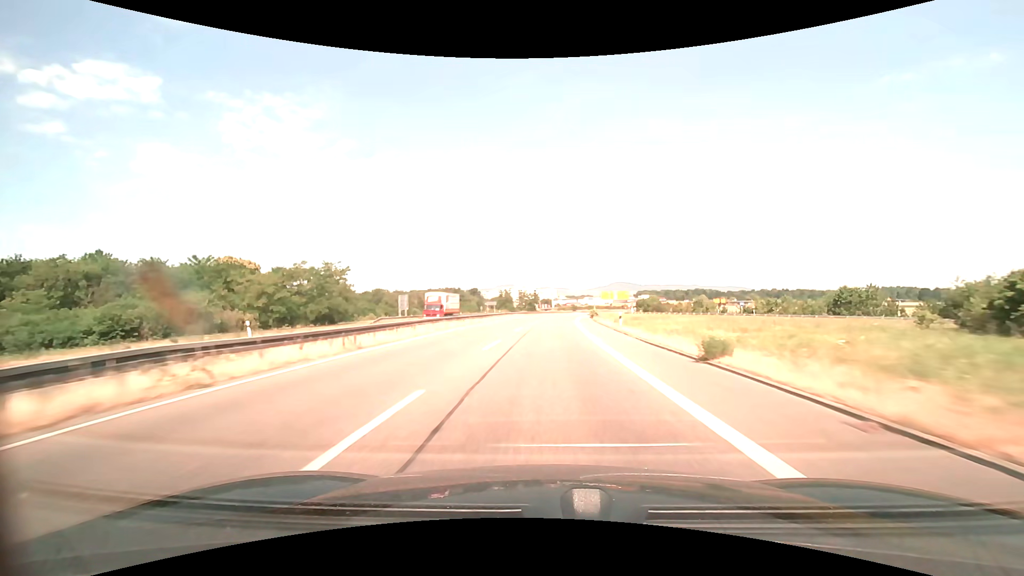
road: trunk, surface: asphalt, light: Day
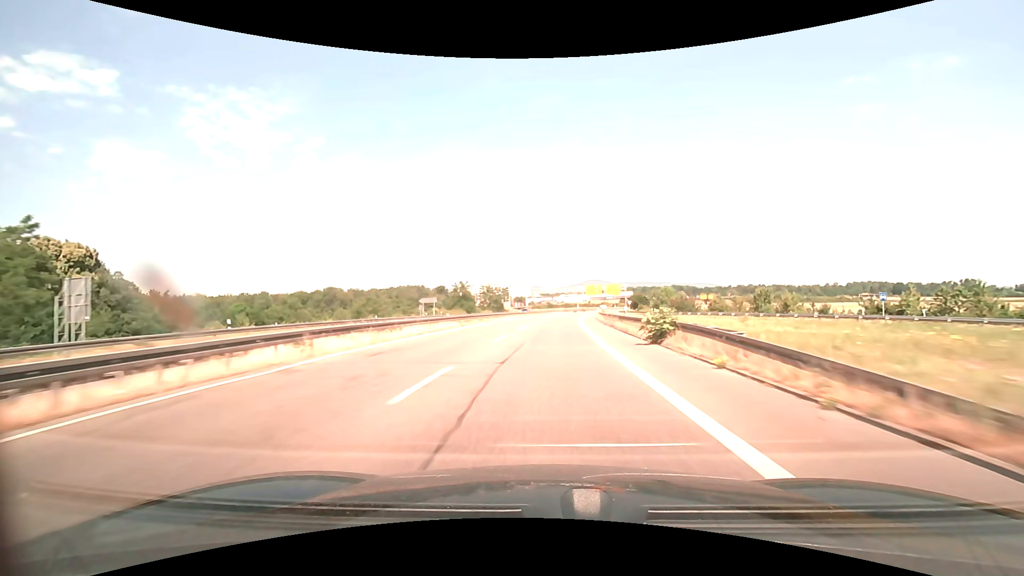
(+1.1, +45.0) m; +3°
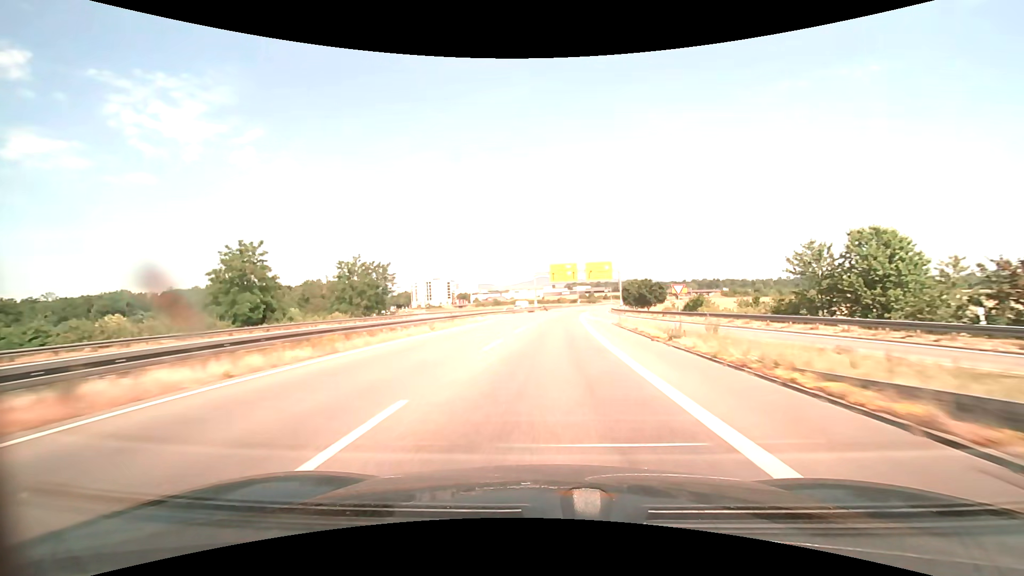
(+3.5, +75.5) m; +6°
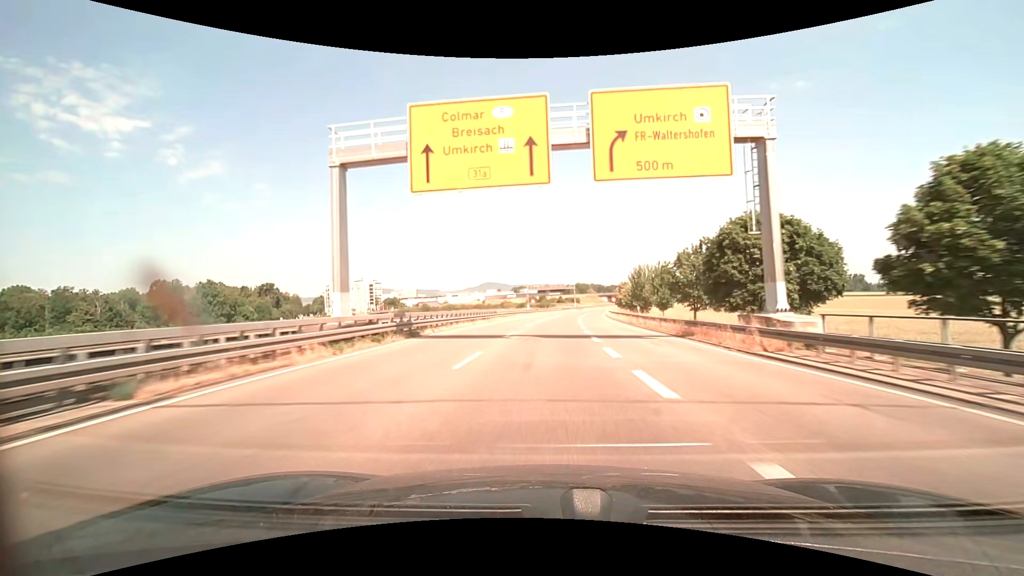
(+4.0, +75.8) m; +6°
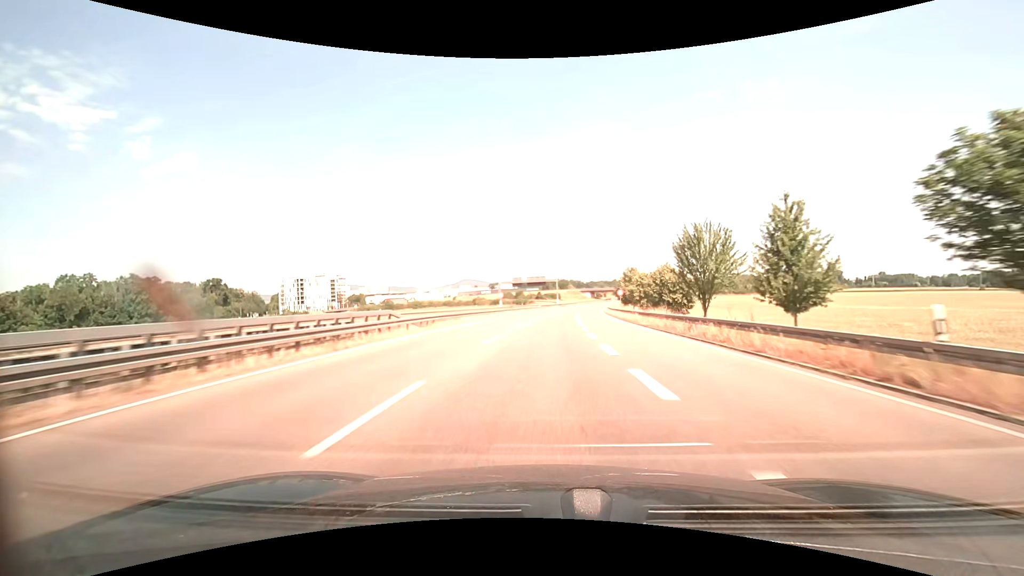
(+0.7, +30.4) m; +3°
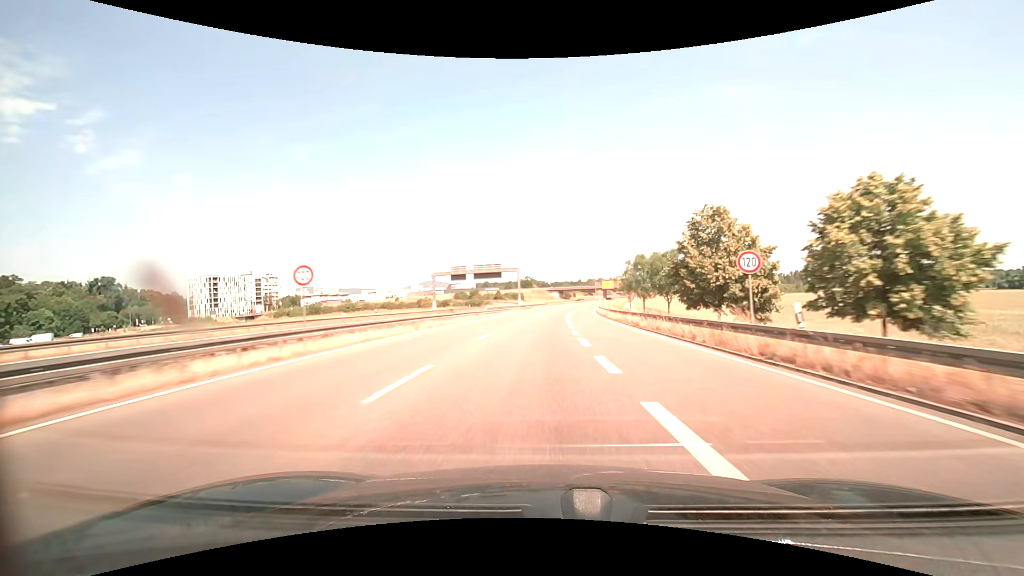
(+1.0, +45.6) m; +3°
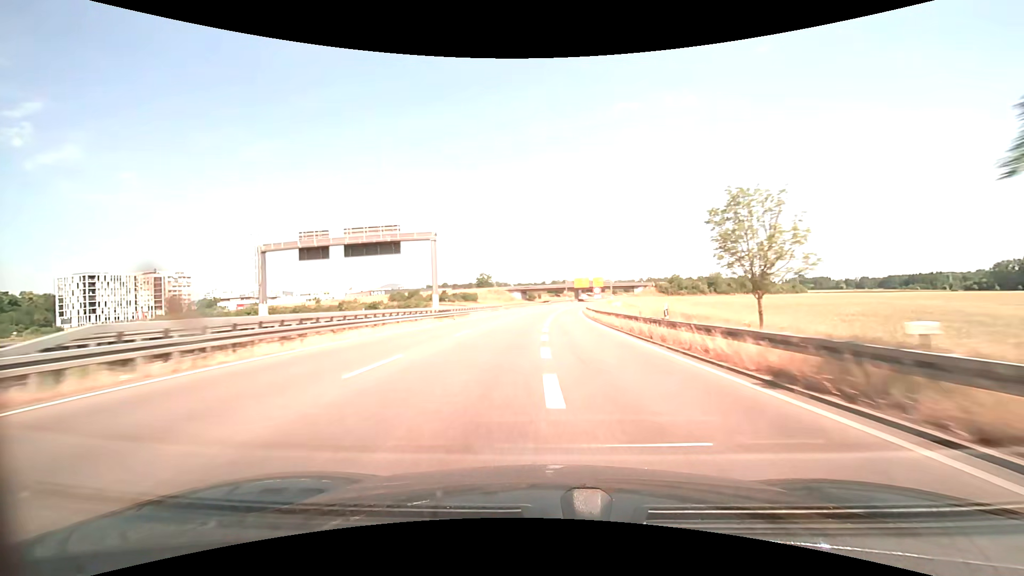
(+1.9, +45.5) m; +4°
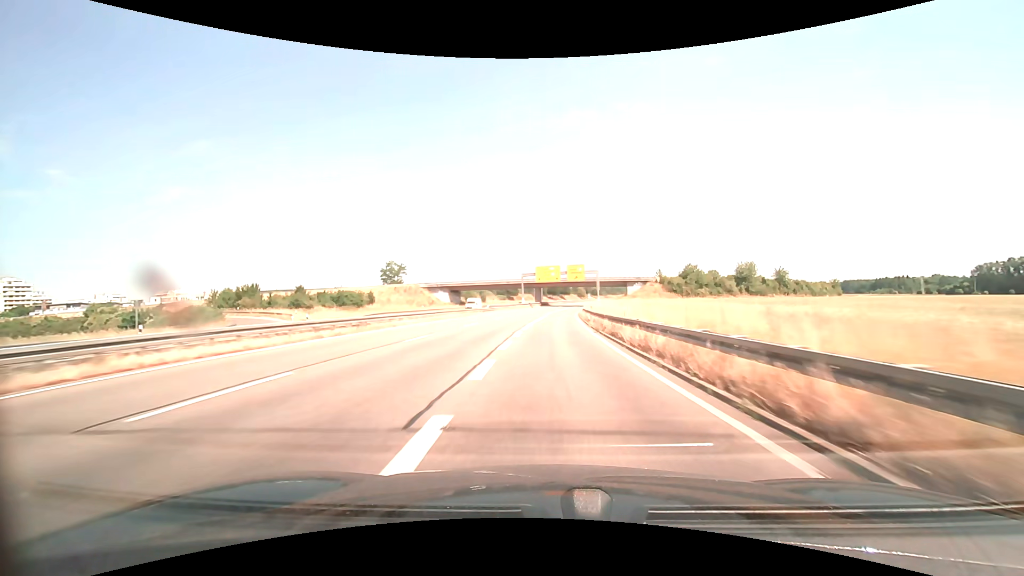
(+3.2, +75.7) m; +5°
(0, +10) (0, +20) (0, +30) (+1, +40) (+1, +50) (+2, +60) (+3, +70) (+3, +80) (+4, +90) (+5, +100) m
